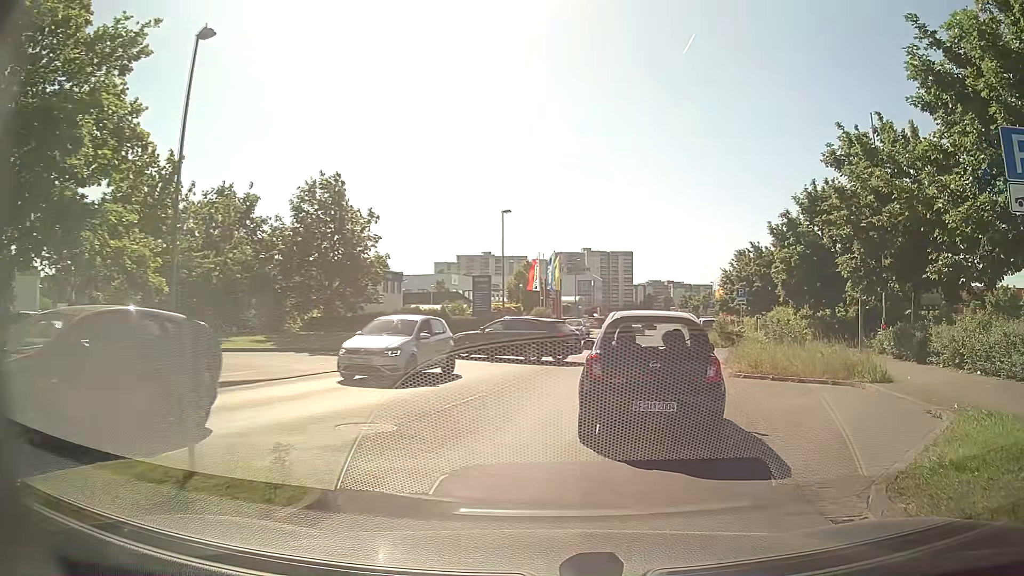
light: Day
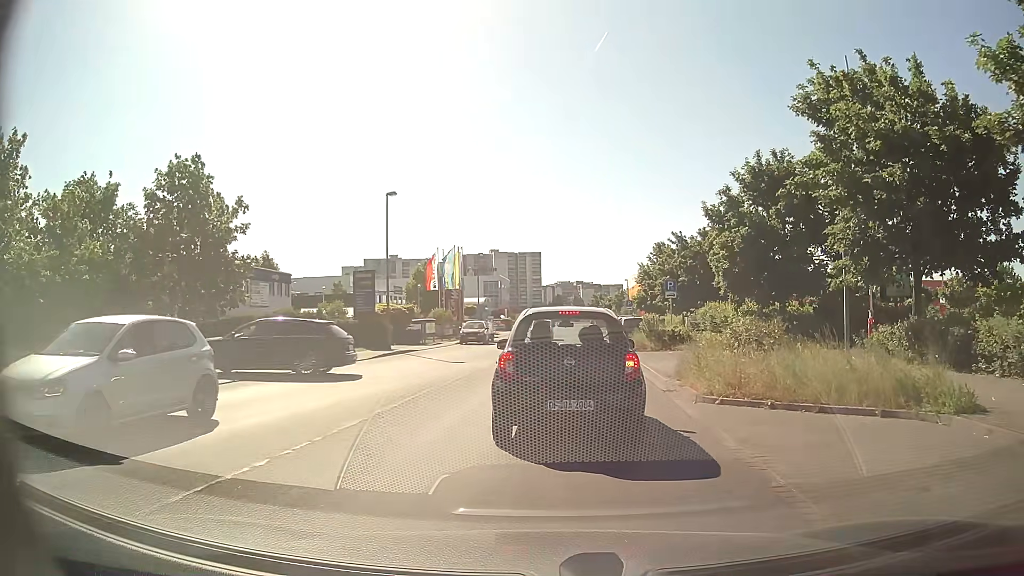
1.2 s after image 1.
(+0.6, +6.3) m; +8°
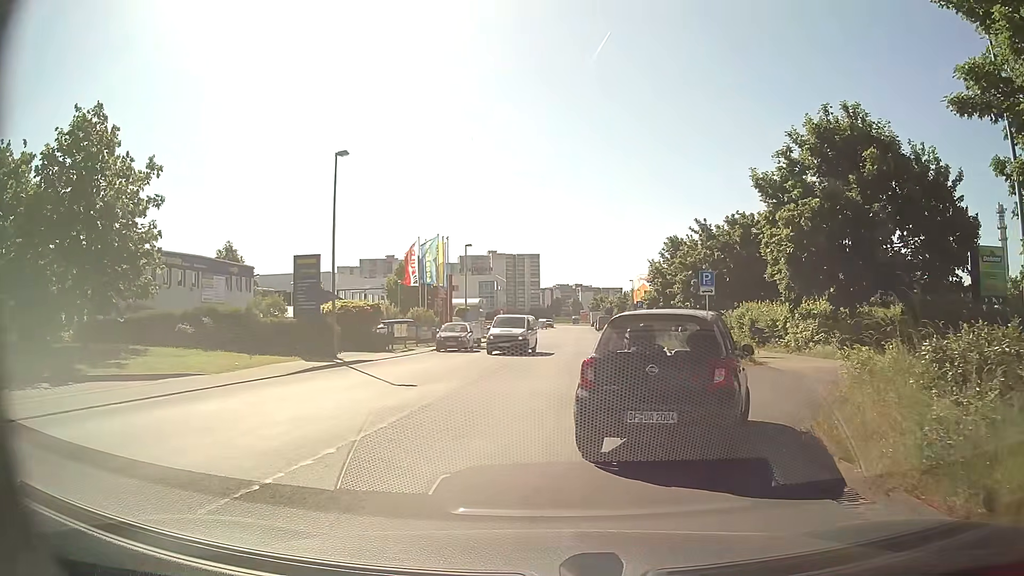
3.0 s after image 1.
(0.0, +8.2) m; 0°
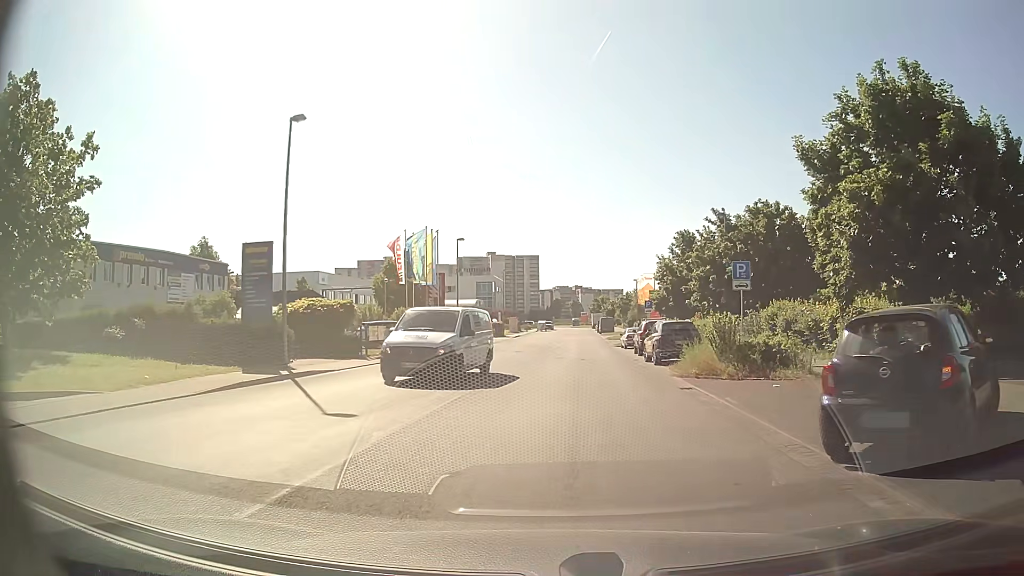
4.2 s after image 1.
(0.0, +4.9) m; 0°
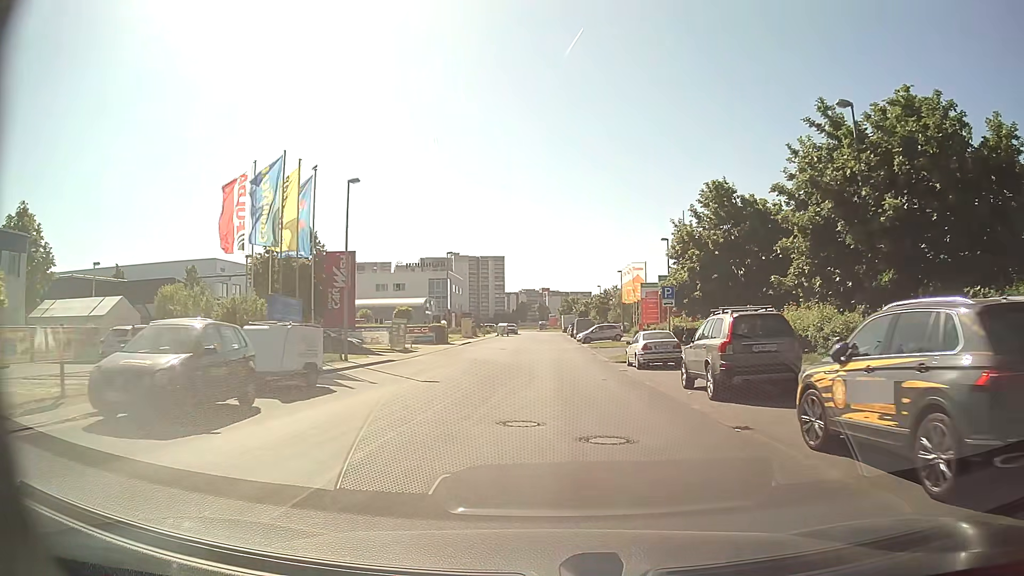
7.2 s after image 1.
(+0.8, +21.4) m; +4°
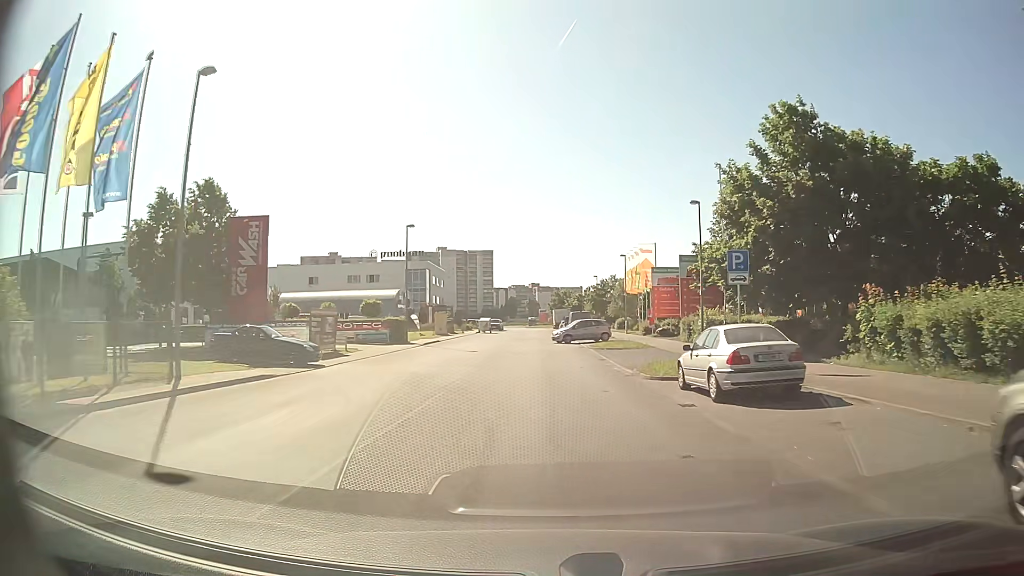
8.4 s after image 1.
(+0.1, +13.2) m; 0°
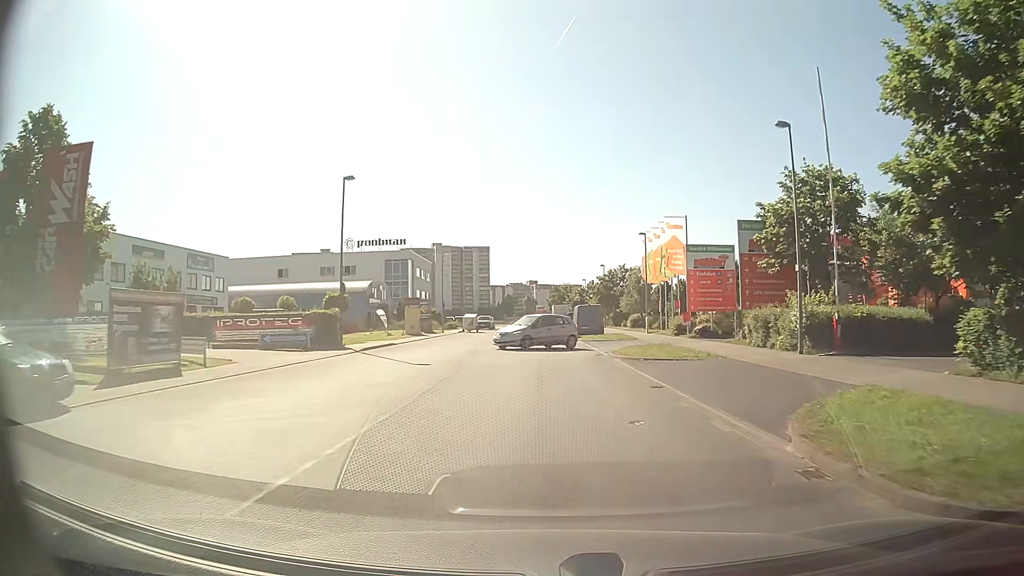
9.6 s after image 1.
(+0.2, +14.1) m; +1°
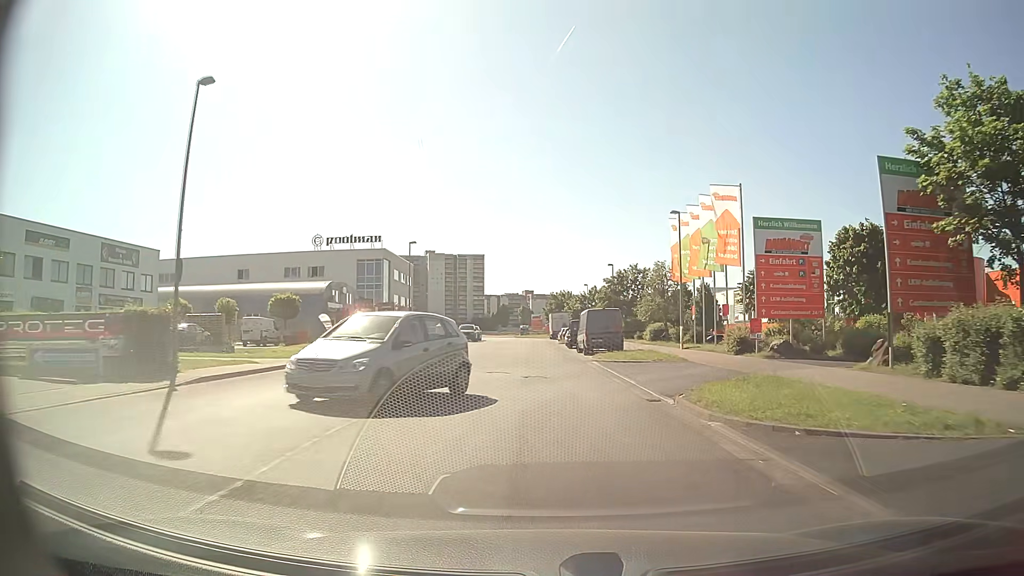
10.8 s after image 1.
(0.0, +14.2) m; 0°
(0, +10) (0, +20) (0, +30) (-1, +40) (-1, +50) (-1, +60) (-1, +70) (-2, +80) (-3, +90) (-4, +100) m
